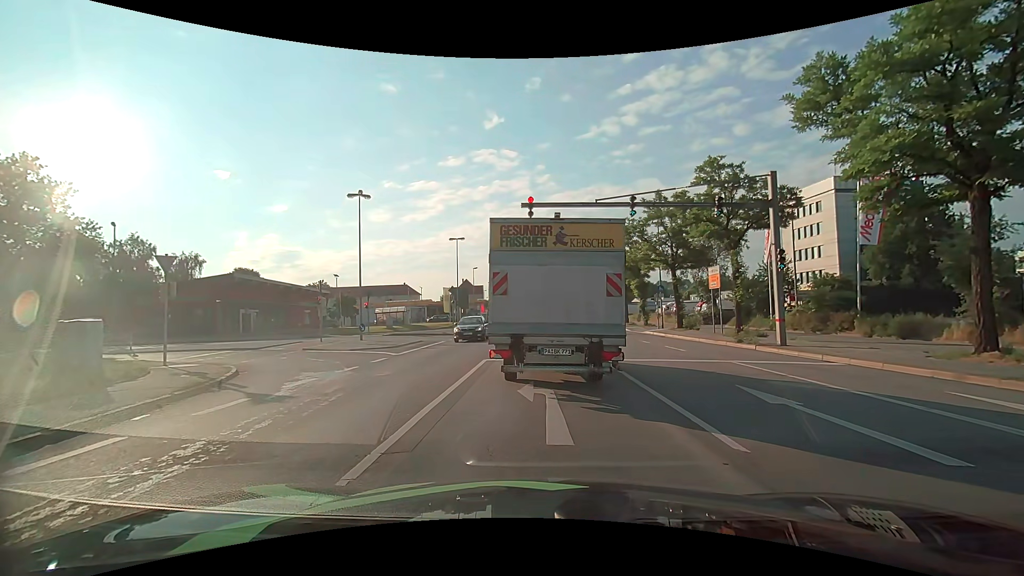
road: primary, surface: asphalt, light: Day
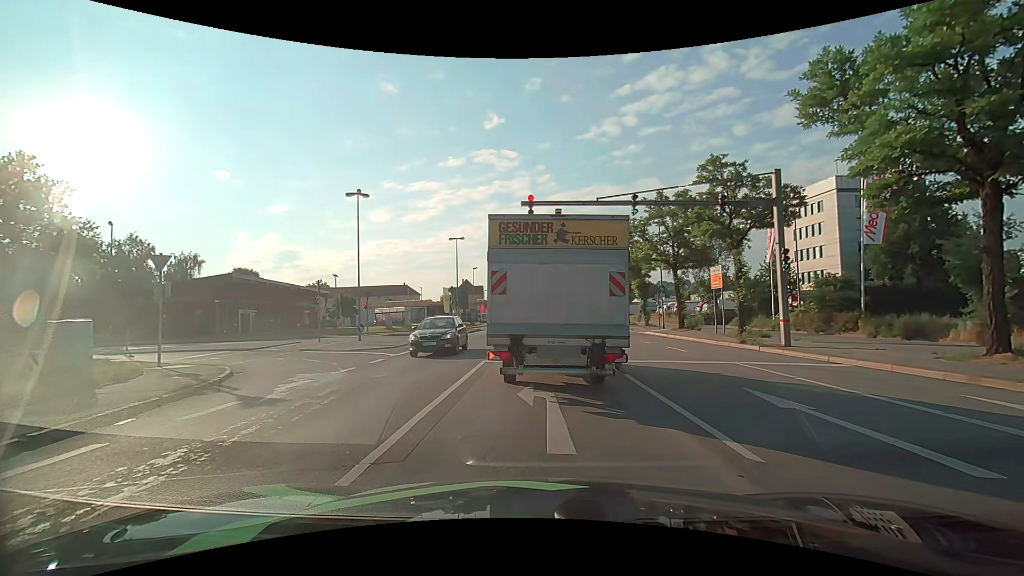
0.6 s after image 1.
(0.0, +0.3) m; 0°
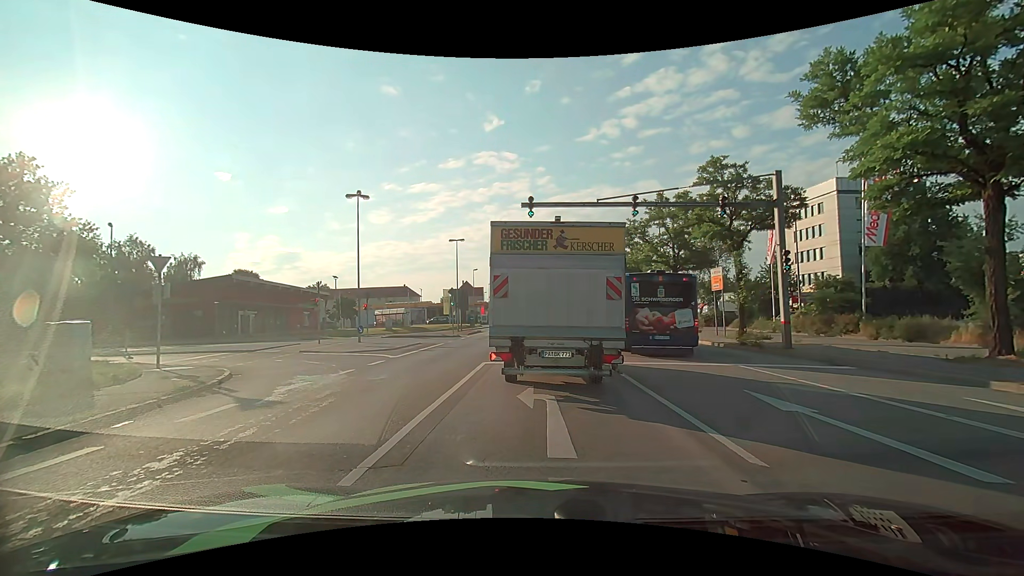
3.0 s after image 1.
(0.0, +0.1) m; 0°
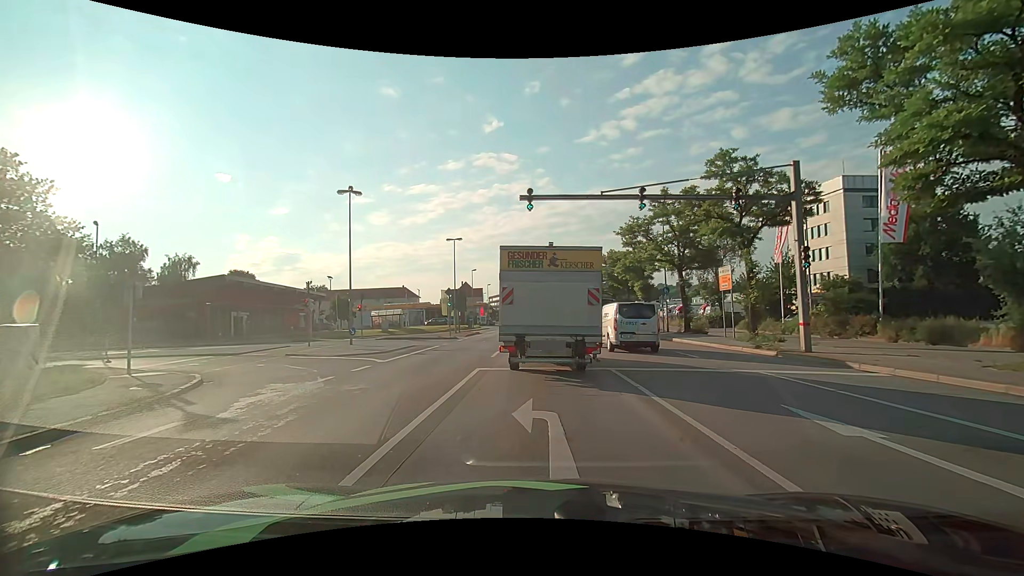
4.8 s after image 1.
(0.0, +1.5) m; -1°
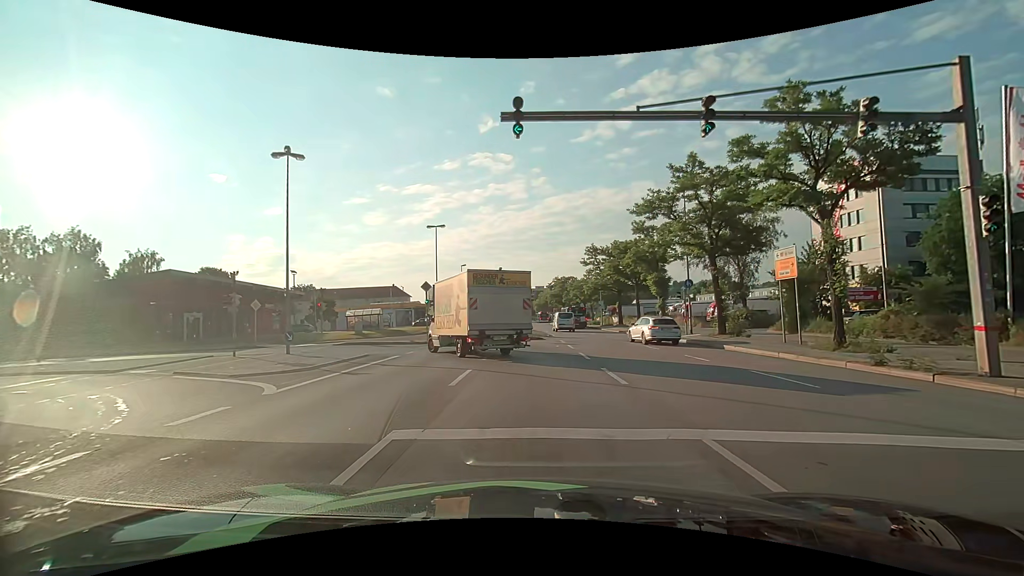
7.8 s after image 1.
(+0.2, +7.8) m; +1°
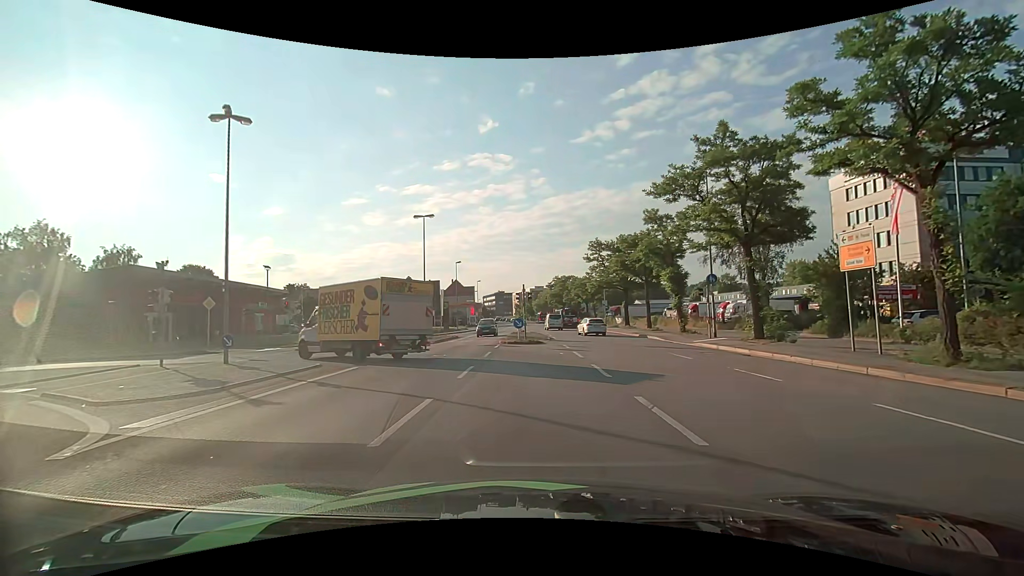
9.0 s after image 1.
(0.0, +4.9) m; 0°
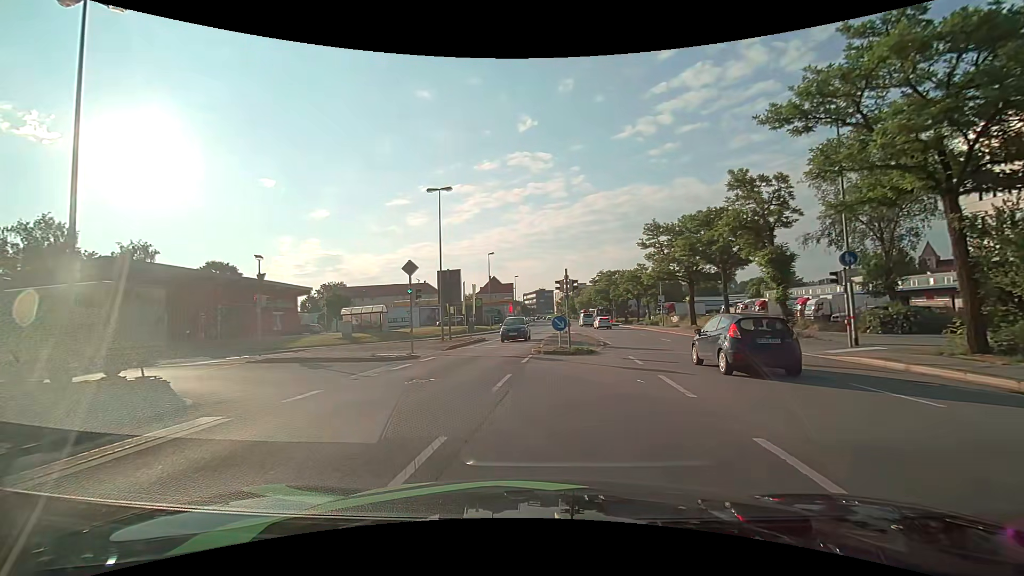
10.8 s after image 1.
(-0.1, +8.9) m; -4°
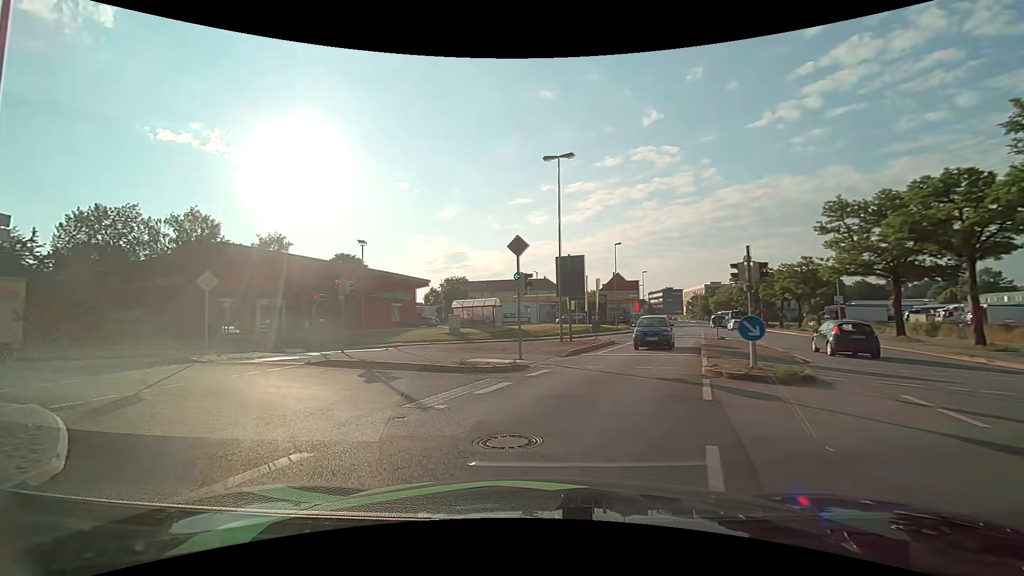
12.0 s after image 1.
(-0.7, +6.4) m; -14°
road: primary_link
